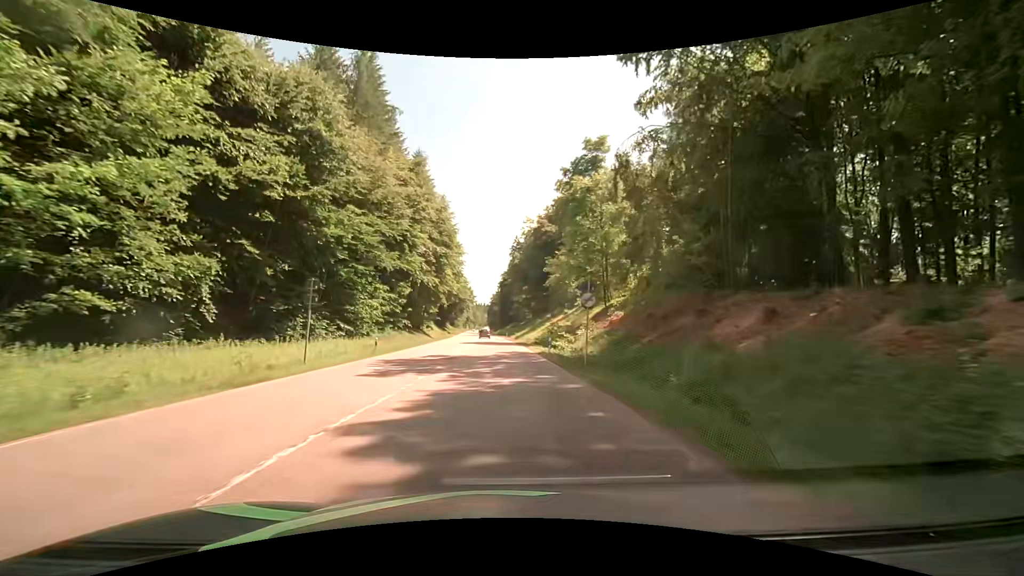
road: secondary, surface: asphalt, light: Day
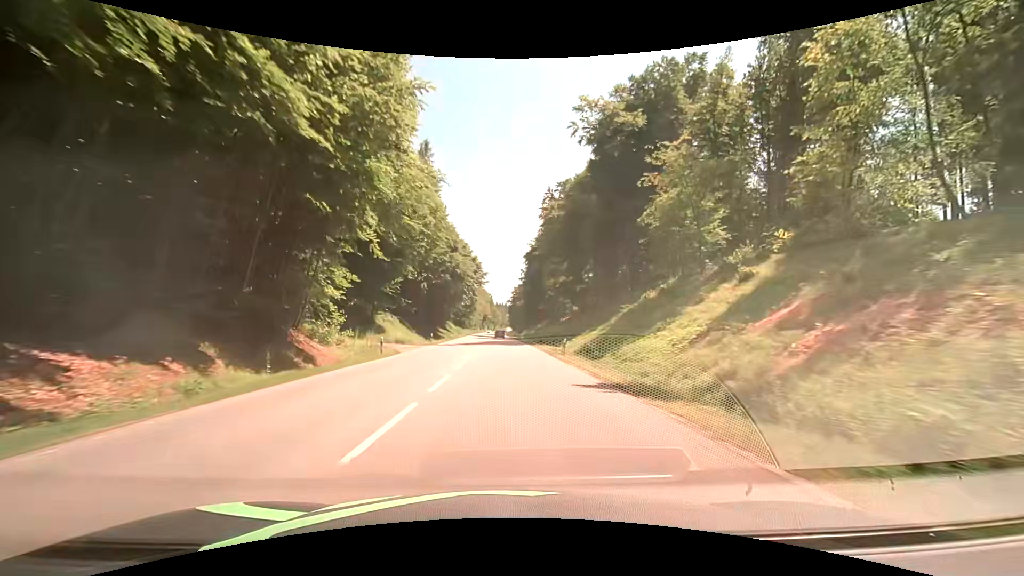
(-2.2, +60.4) m; -4°
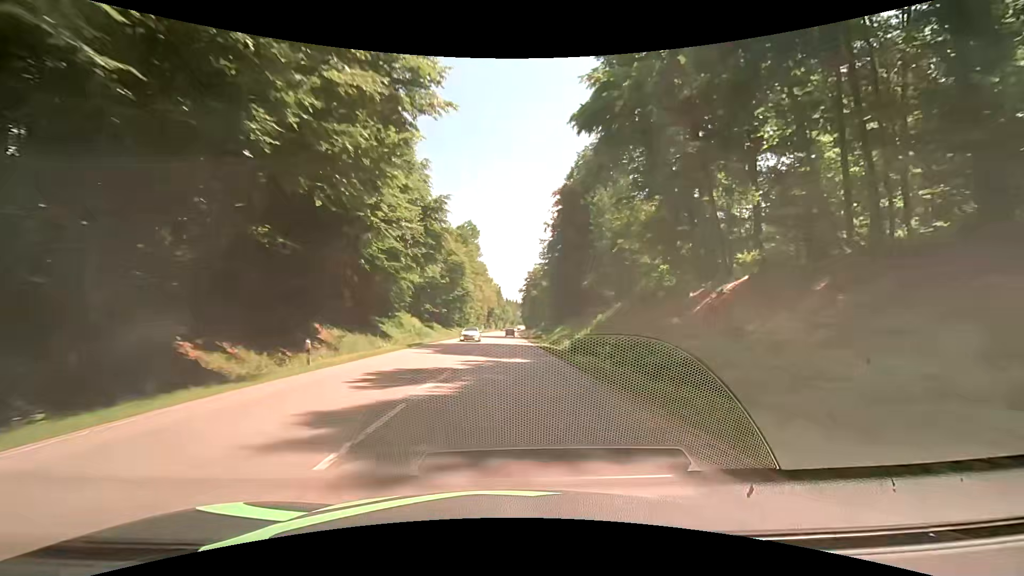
(-0.1, +66.6) m; -1°
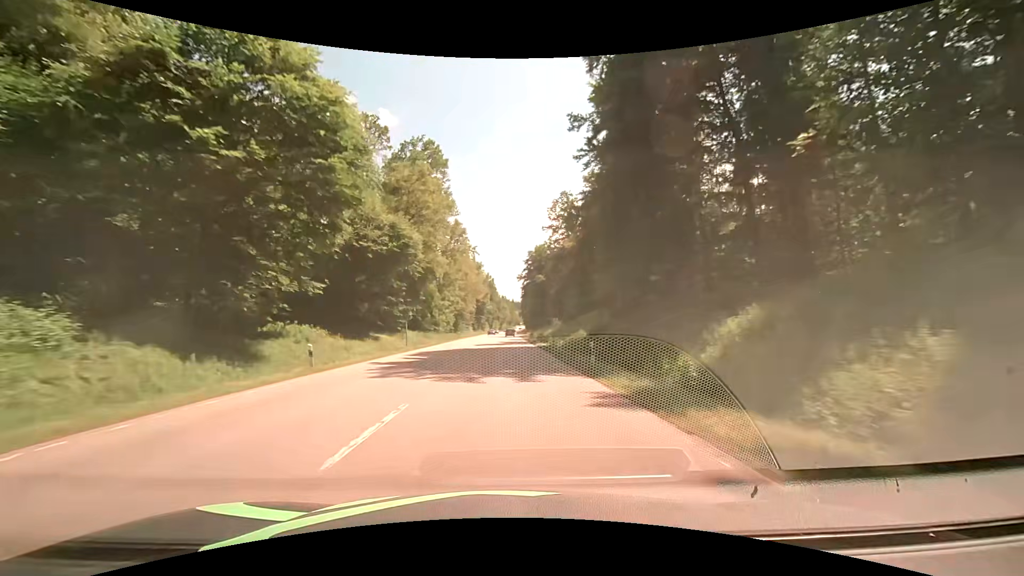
(+0.2, +55.3) m; 0°
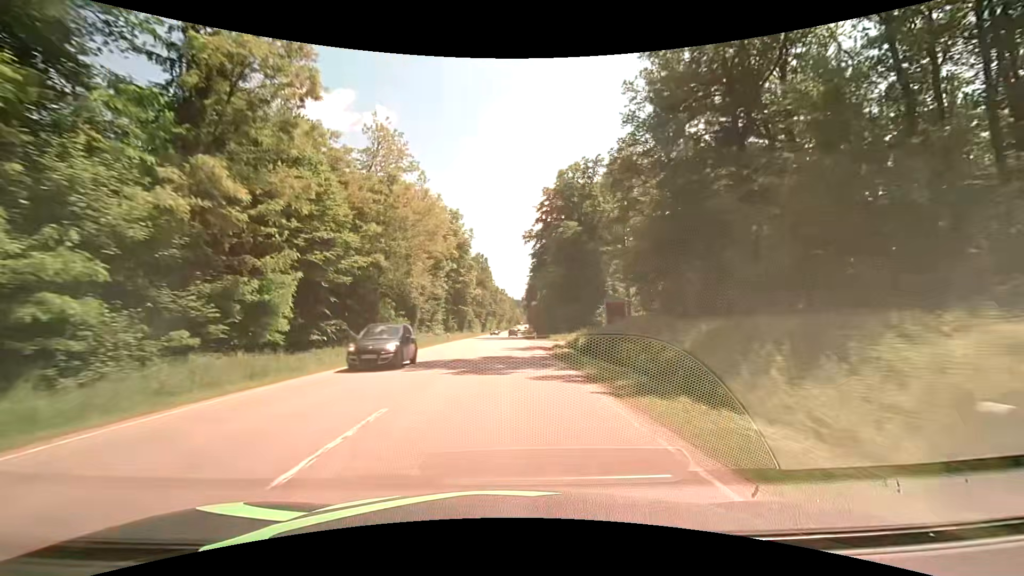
(+0.5, +70.1) m; +1°
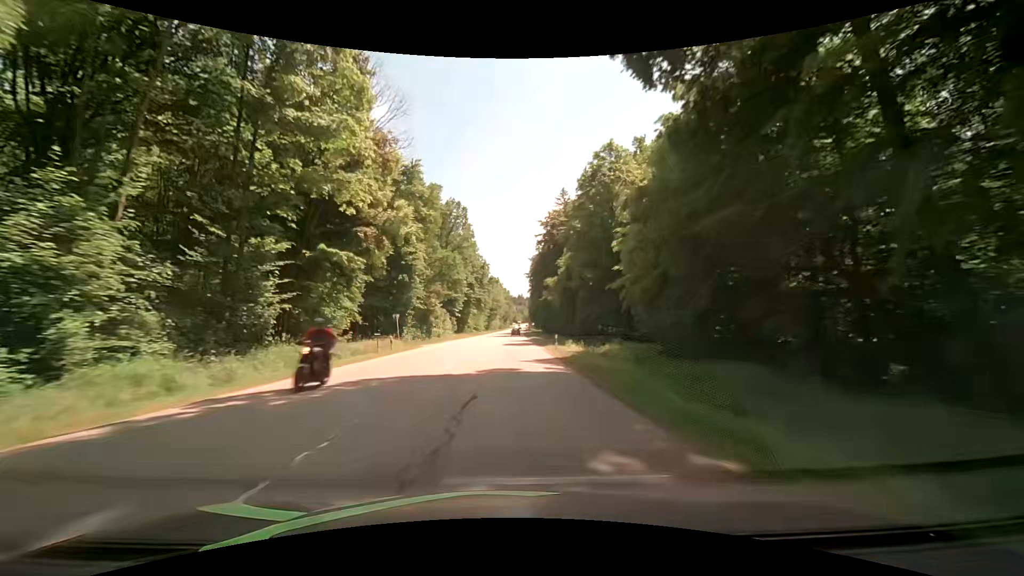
(+0.1, +70.6) m; 0°
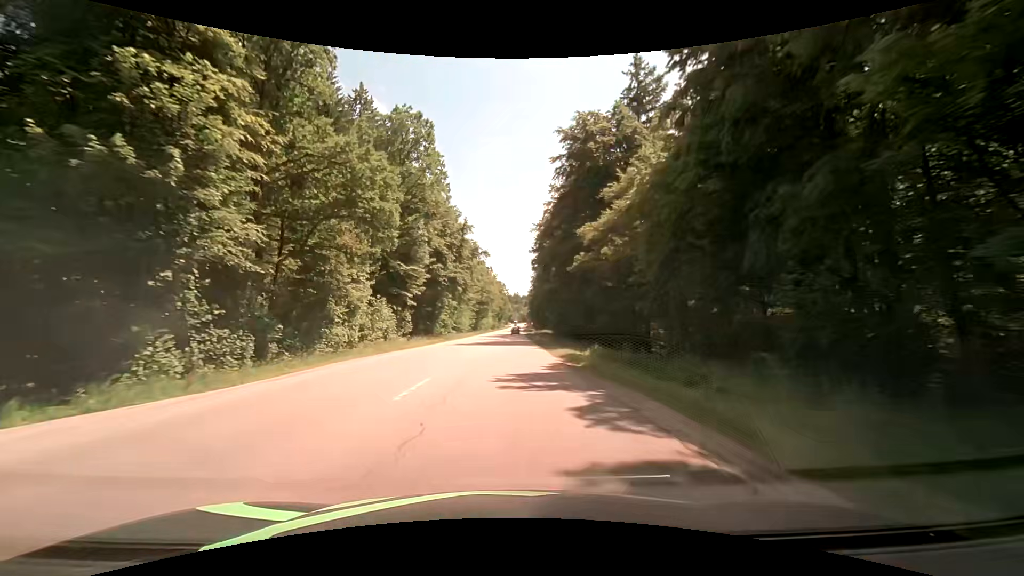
(0.0, +42.5) m; 0°
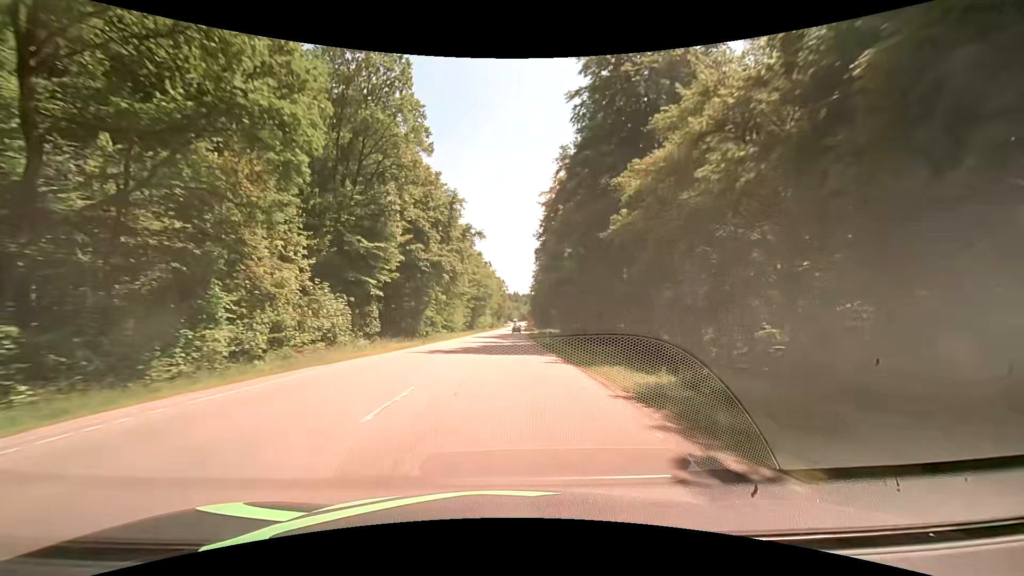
(0.0, +14.2) m; 0°
(0, +10) (0, +20) (0, +30) (0, +40) (0, +50) (+1, +60) (+1, +70) (+1, +80) (+2, +90) (+2, +100) m
